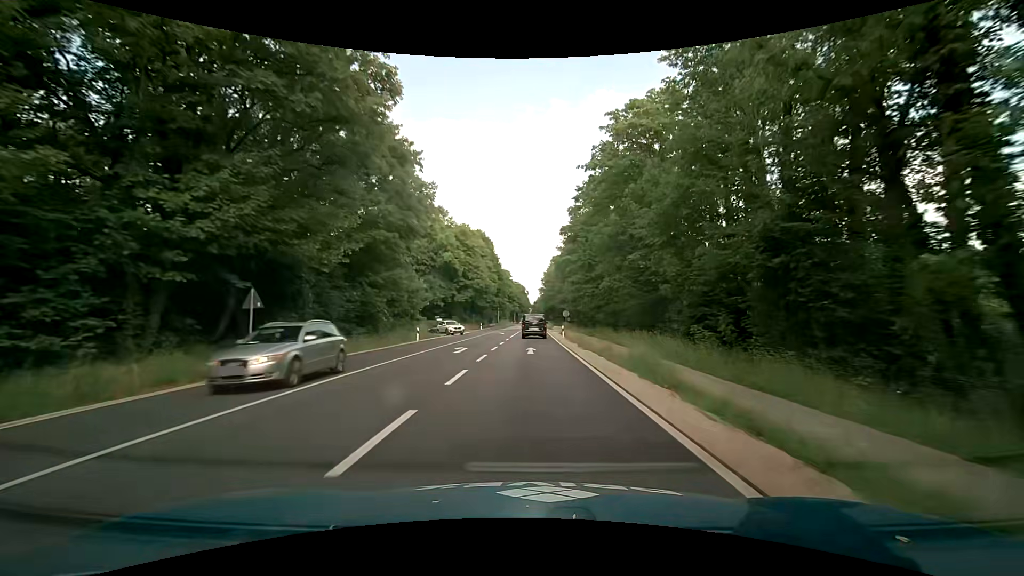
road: primary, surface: asphalt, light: Day
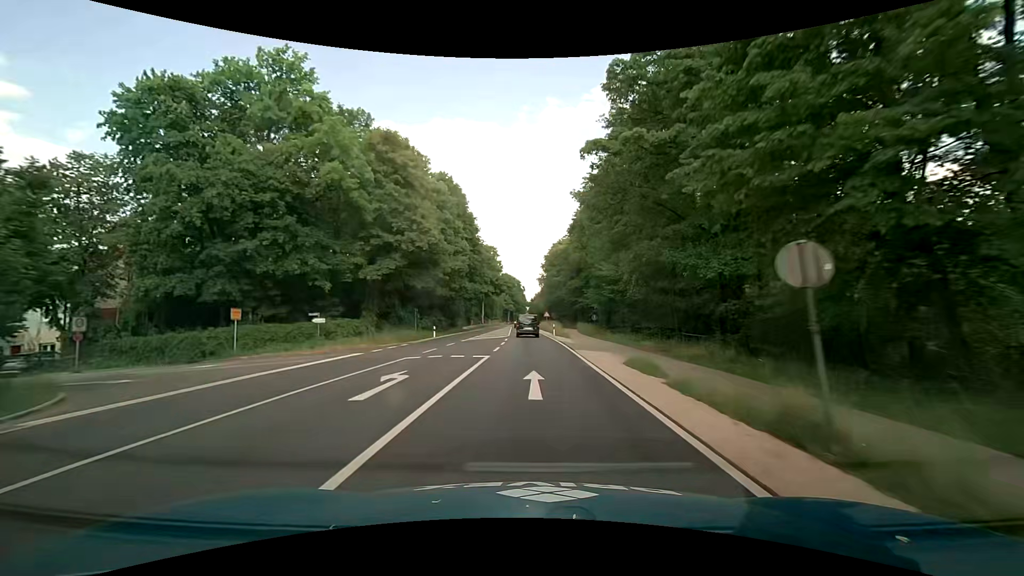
(-0.2, +41.9) m; 0°
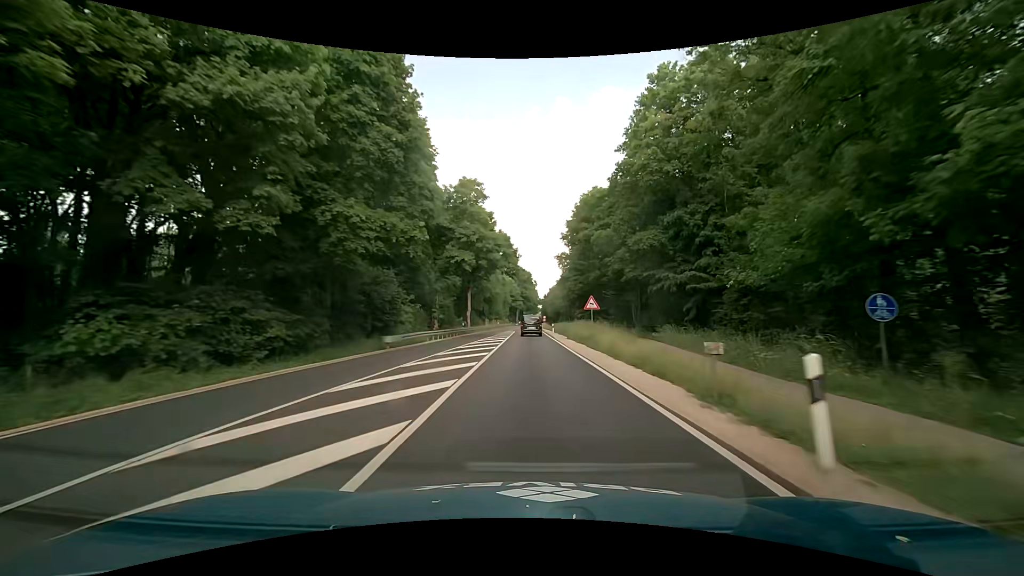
(-0.6, +42.6) m; -1°
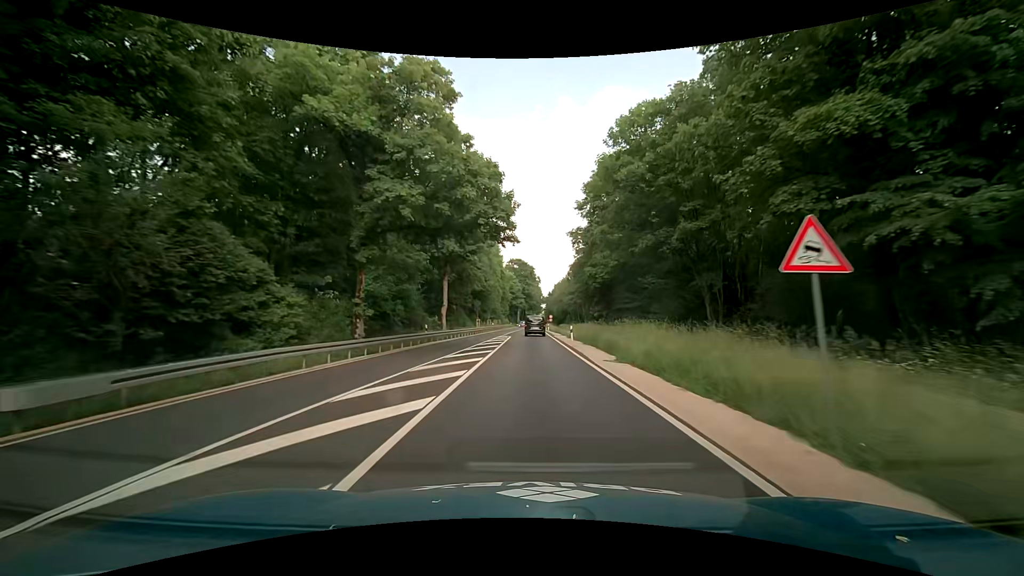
(-0.1, +21.6) m; -1°
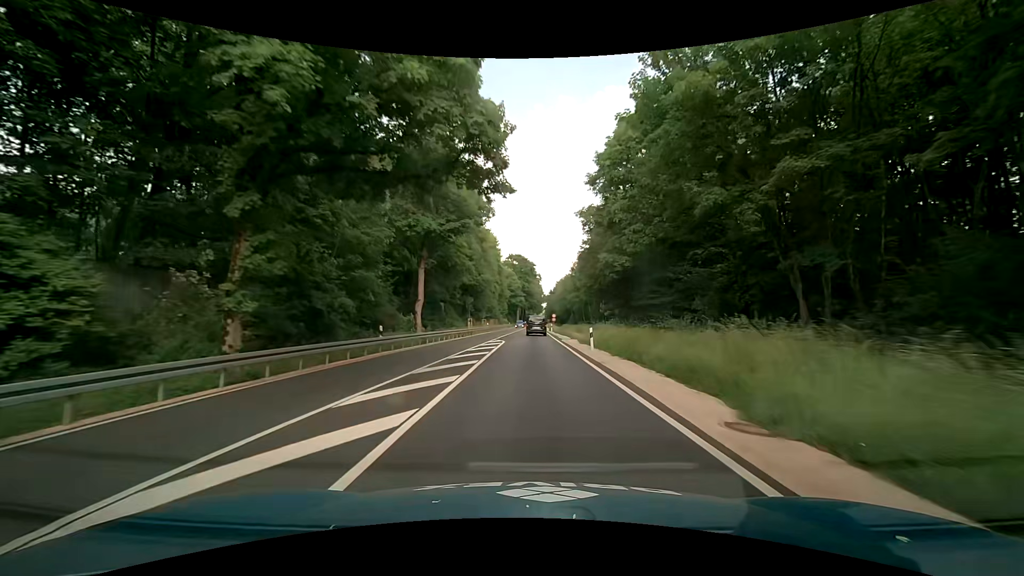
(0.0, +10.8) m; 0°
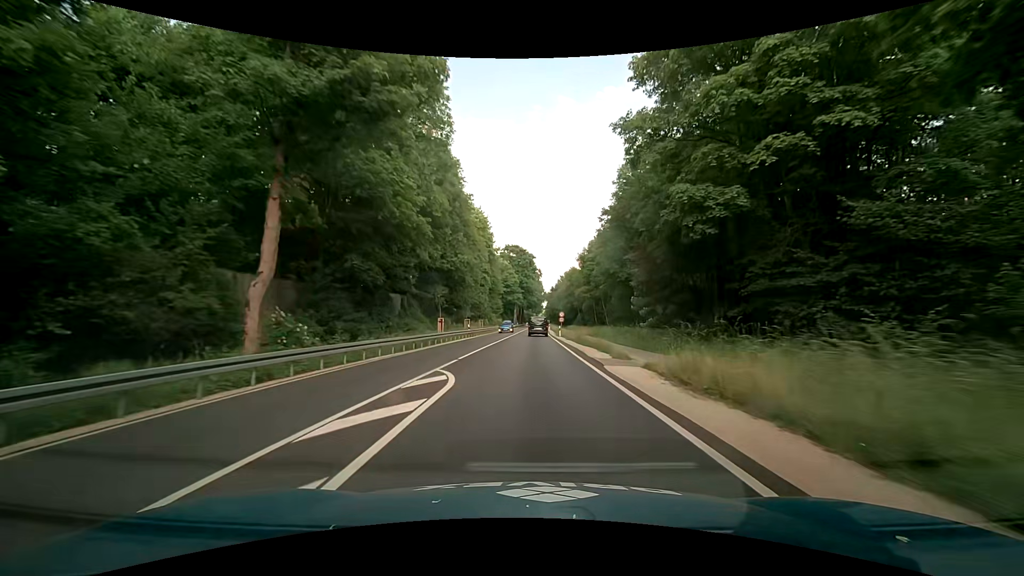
(+0.1, +21.6) m; 0°
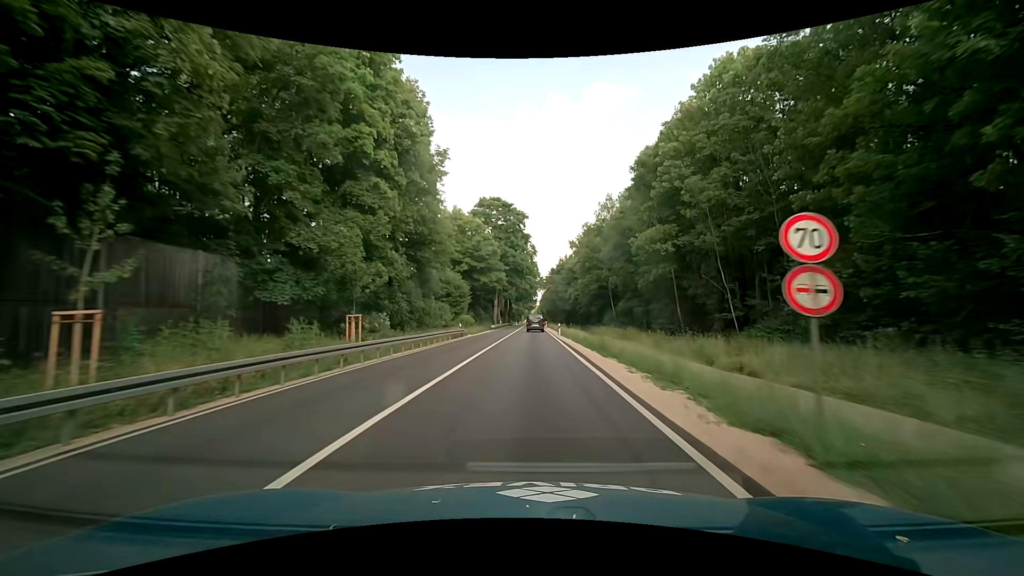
(+0.9, +53.8) m; +1°
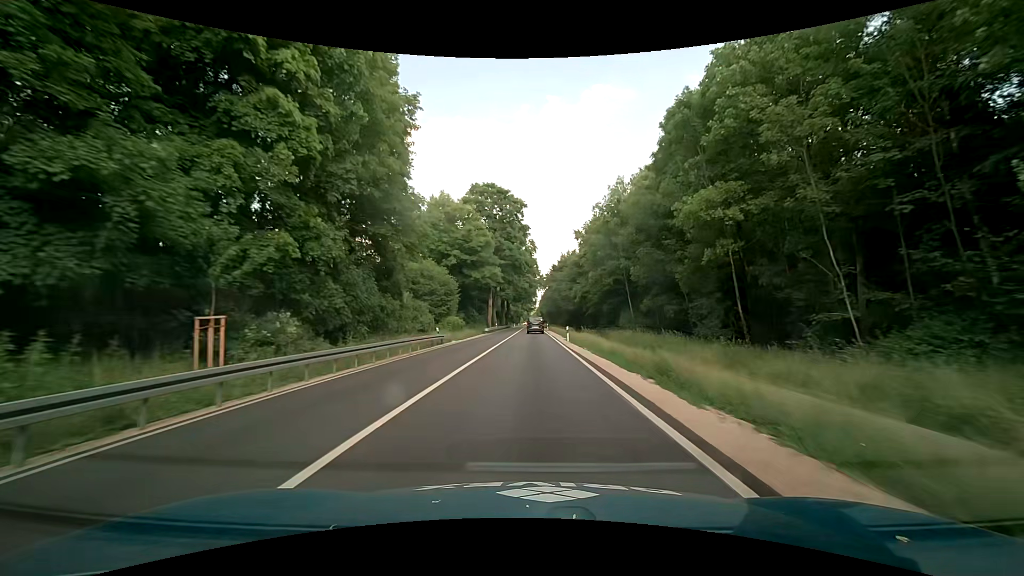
(+0.1, +10.8) m; +1°
(0, +10) (0, +20) (0, +30) (0, +40) (0, +50) (0, +60) (0, +70) (0, +80) (0, +90) (0, +100) m
